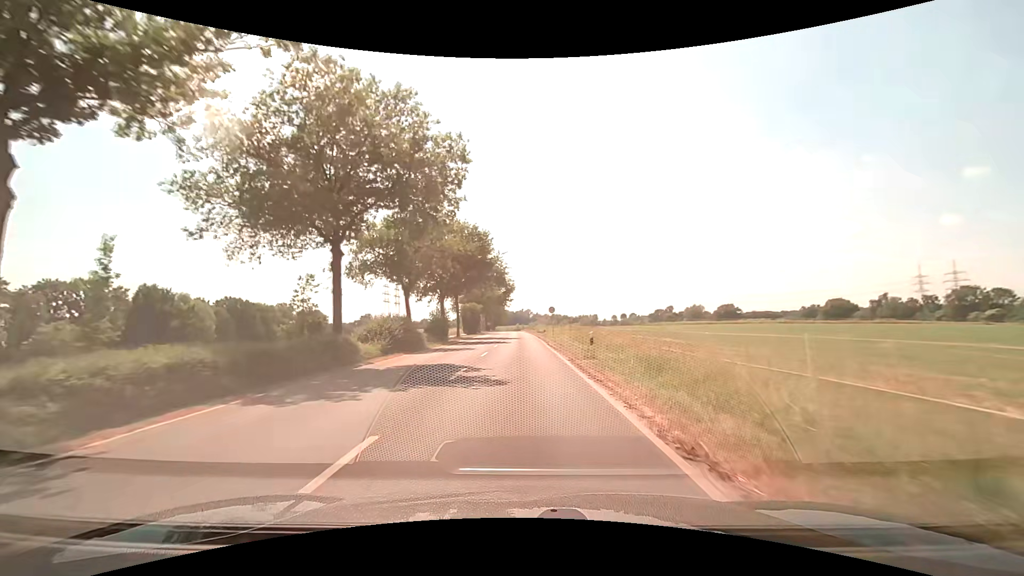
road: unclassified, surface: asphalt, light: Day
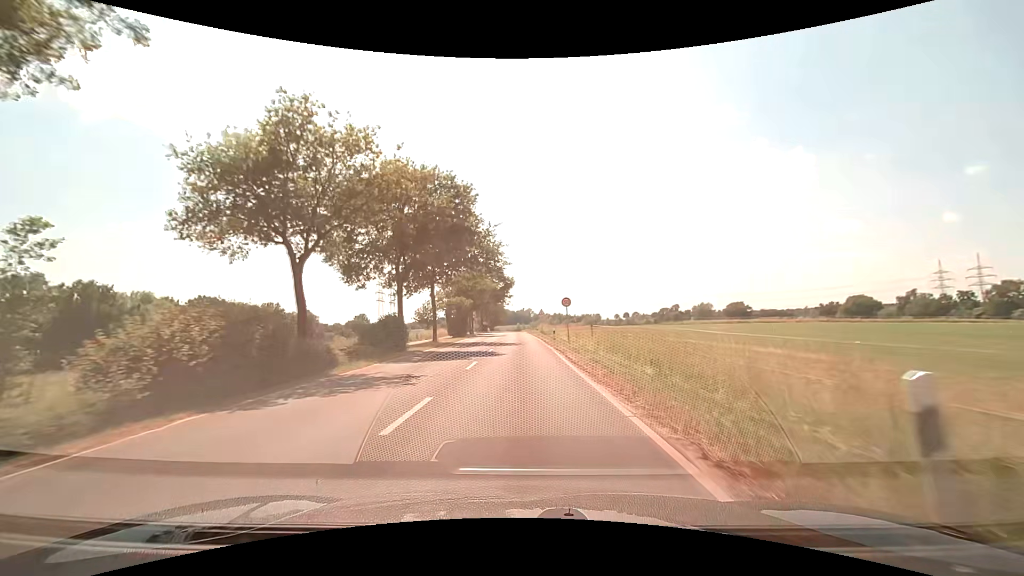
(+0.1, +14.9) m; 0°
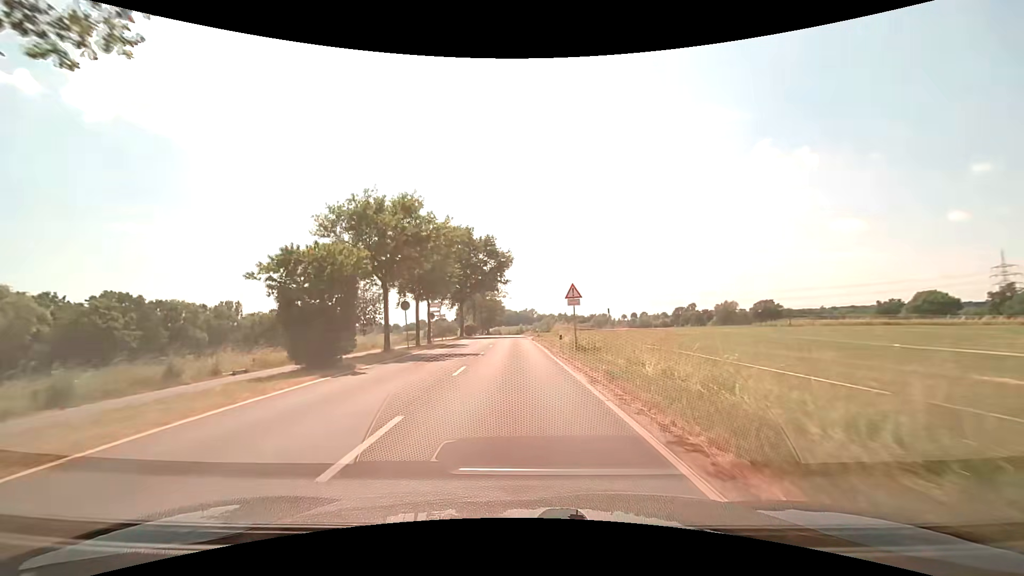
(0.0, +37.9) m; 0°
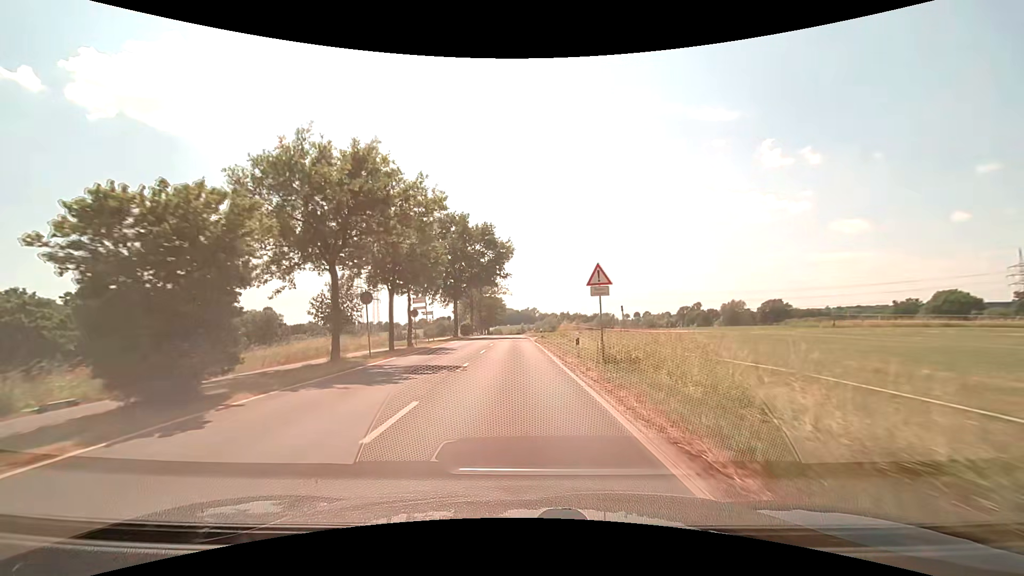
(0.0, +7.7) m; 0°
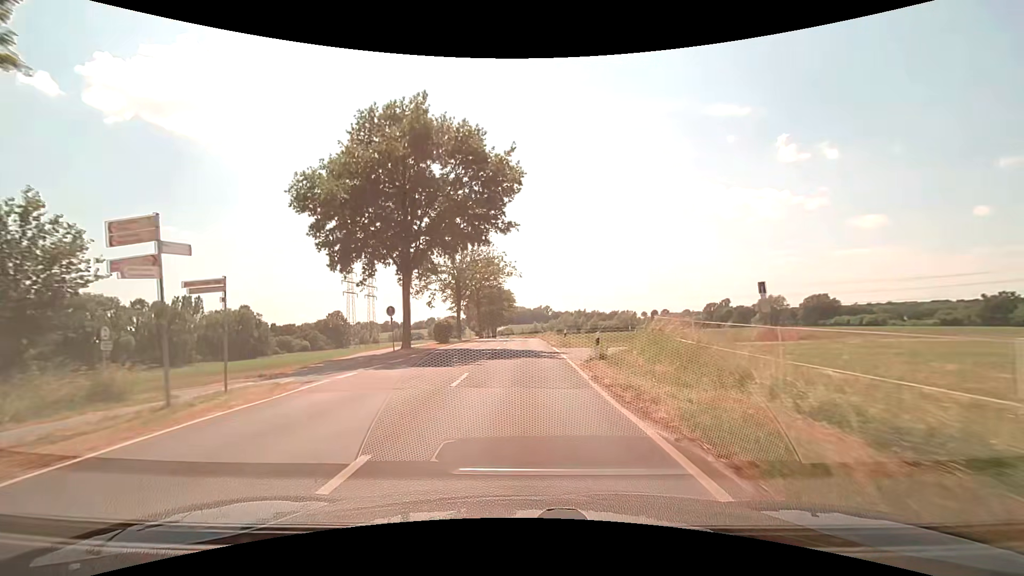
(-0.4, +30.6) m; -1°
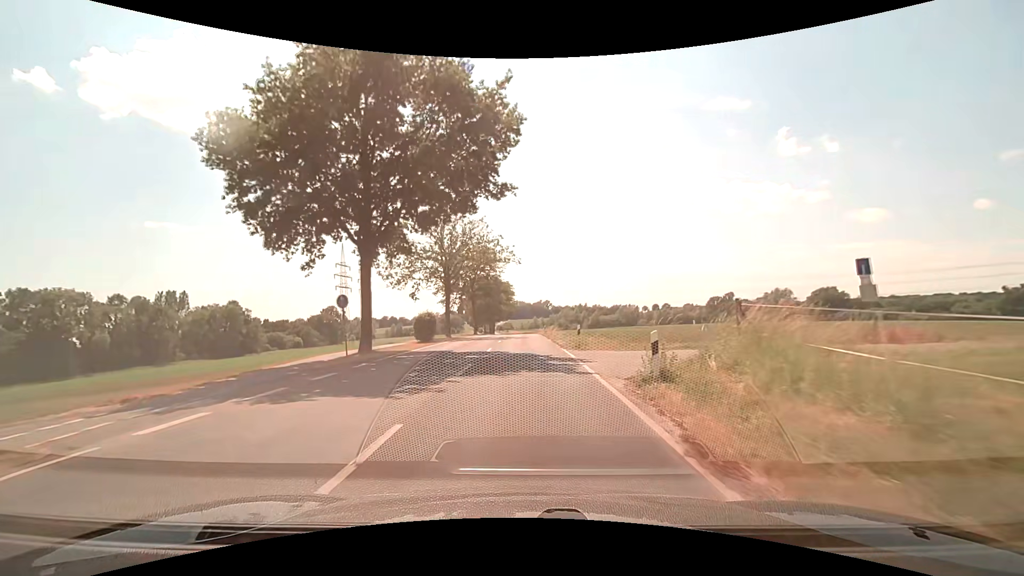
(0.0, +7.7) m; 0°
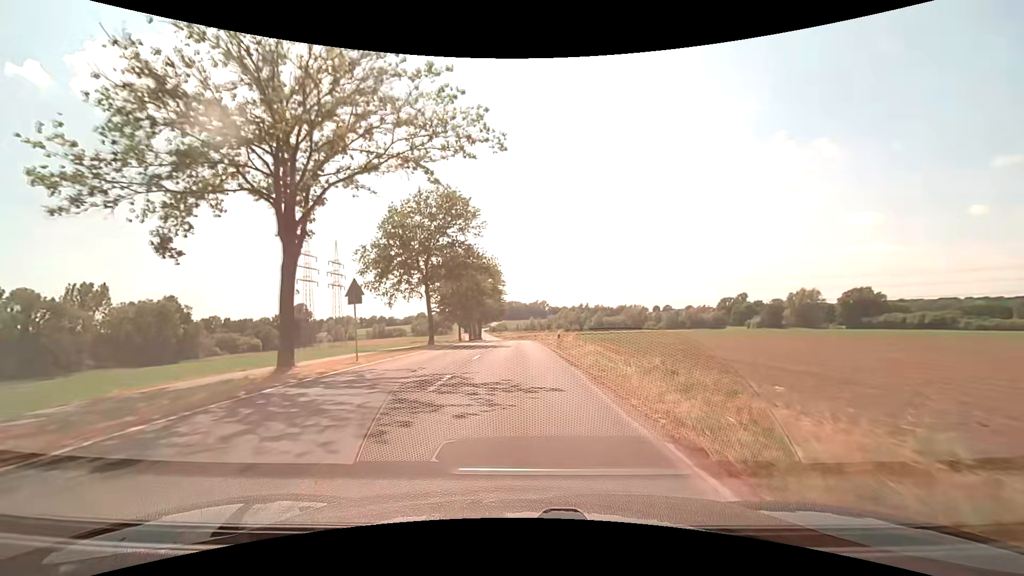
(+0.2, +30.9) m; 0°
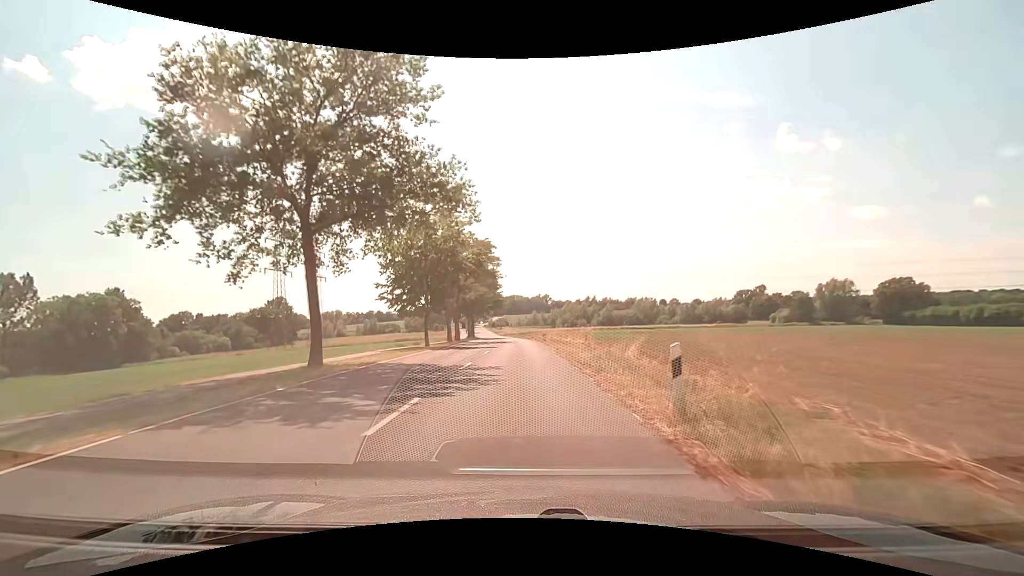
(0.0, +22.6) m; 0°
(0, +10) (0, +20) (0, +30) (0, +40) (0, +50) (0, +60) (-1, +70) (-1, +80) (-2, +90) (-3, +100) m
